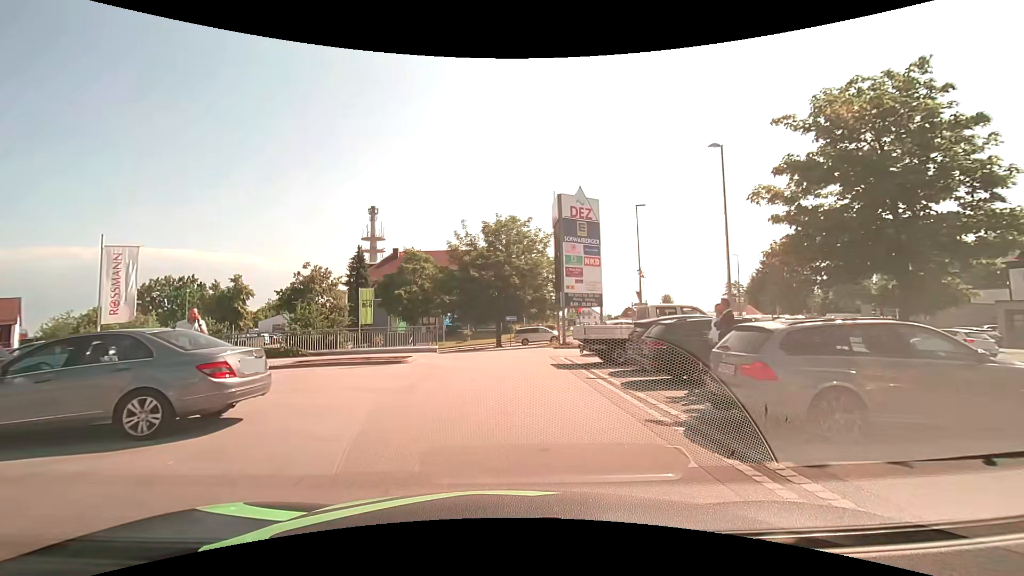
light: Day
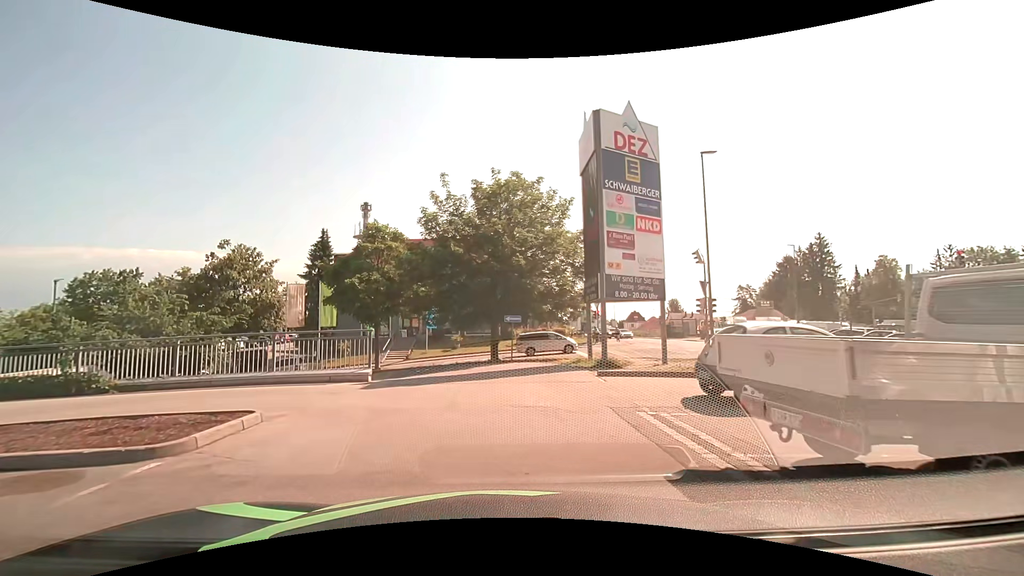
(0.0, +12.3) m; -1°
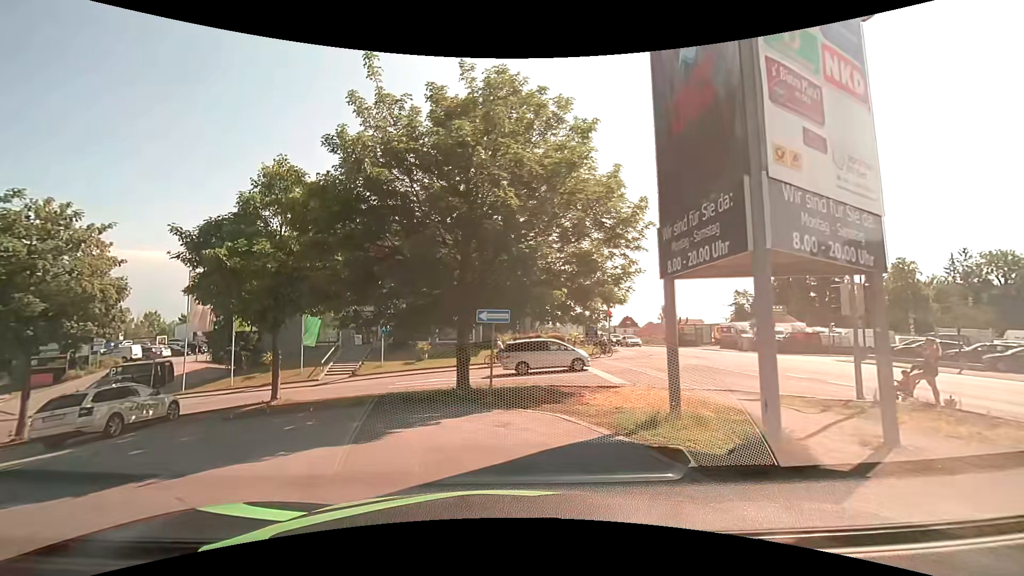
(+0.5, +11.8) m; +2°
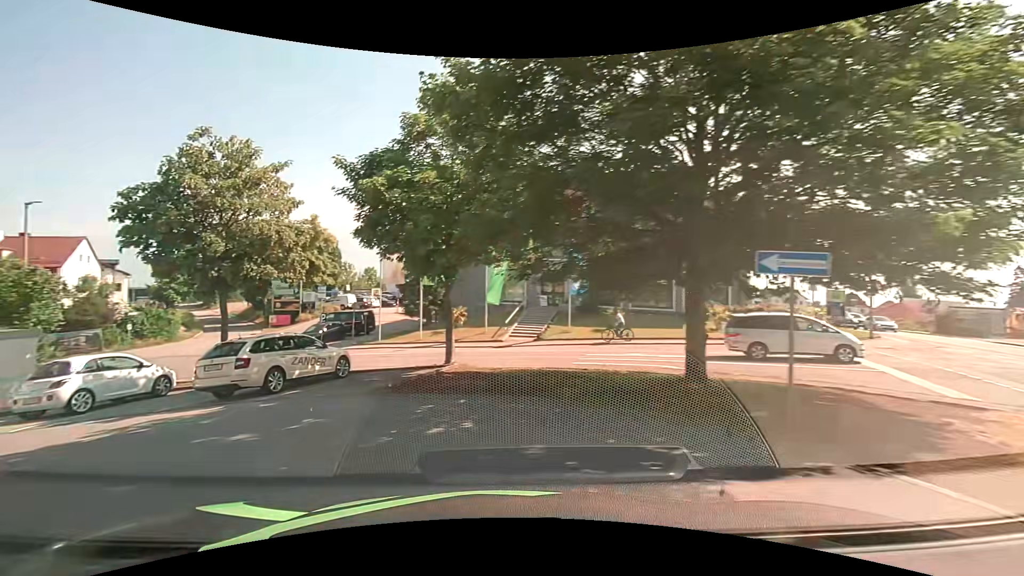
(-0.7, +5.1) m; -19°
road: service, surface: asphalt
(-5, +8) (-15, +10) (-25, +11) (-34, +15) (-44, +17) (-52, +12) (-56, +3) (-59, -7) (-63, -16) (-66, -26) m
